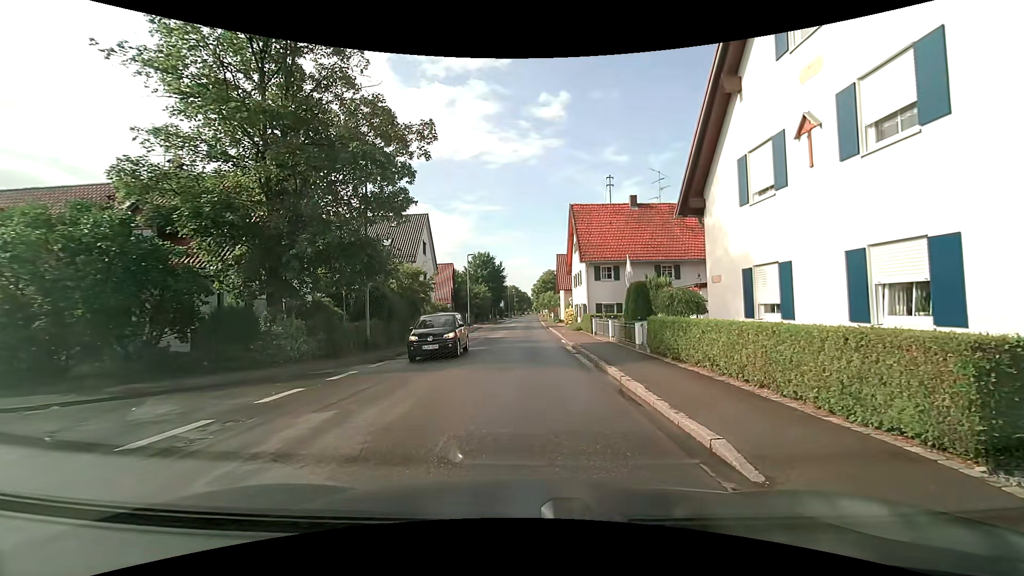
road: tertiary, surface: asphalt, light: Day
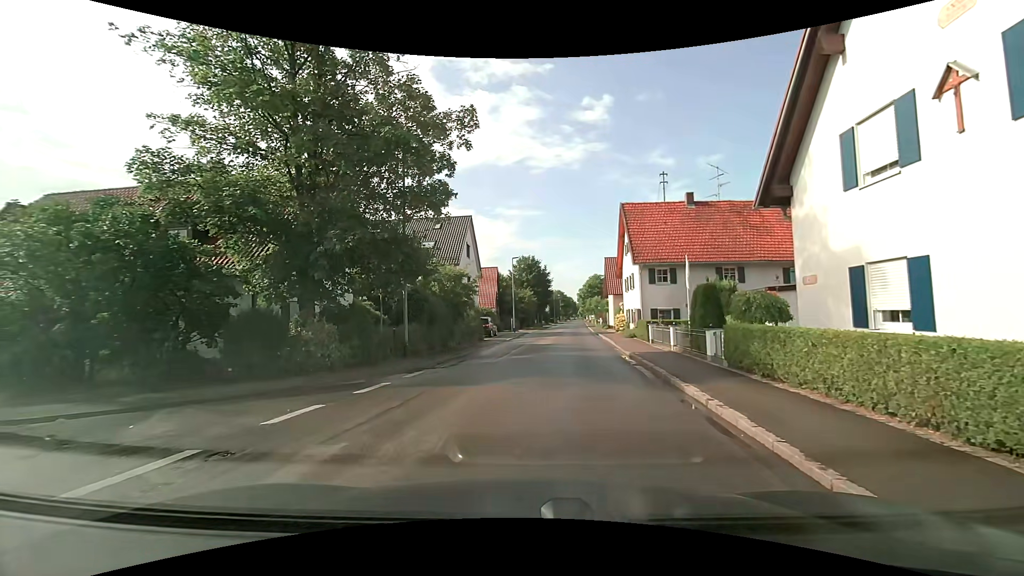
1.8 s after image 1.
(0.0, +1.8) m; -6°
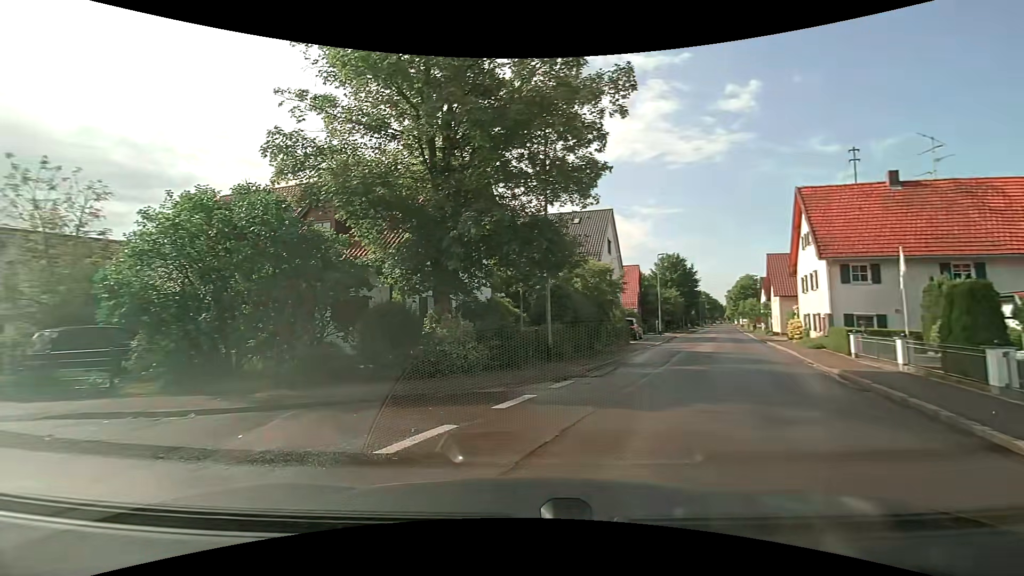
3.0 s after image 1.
(-0.3, +2.6) m; -14°
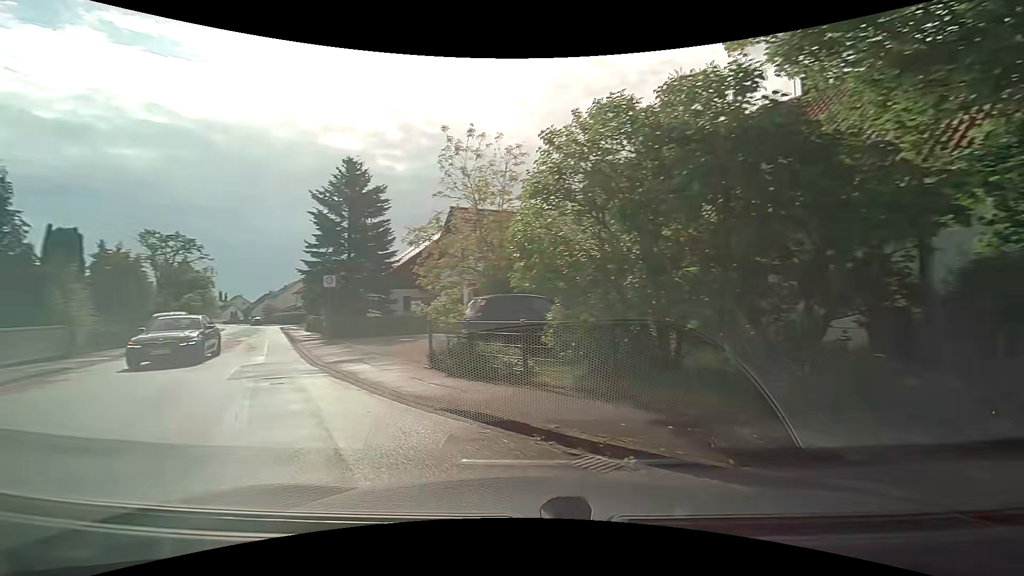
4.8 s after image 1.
(-2.3, +5.6) m; -42°
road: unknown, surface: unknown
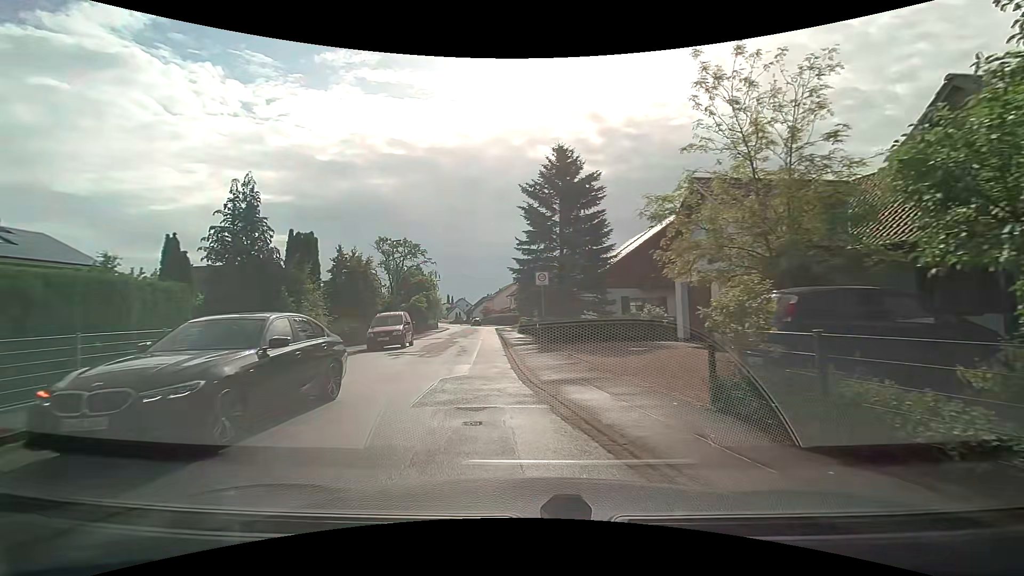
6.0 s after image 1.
(-1.2, +4.3) m; -26°
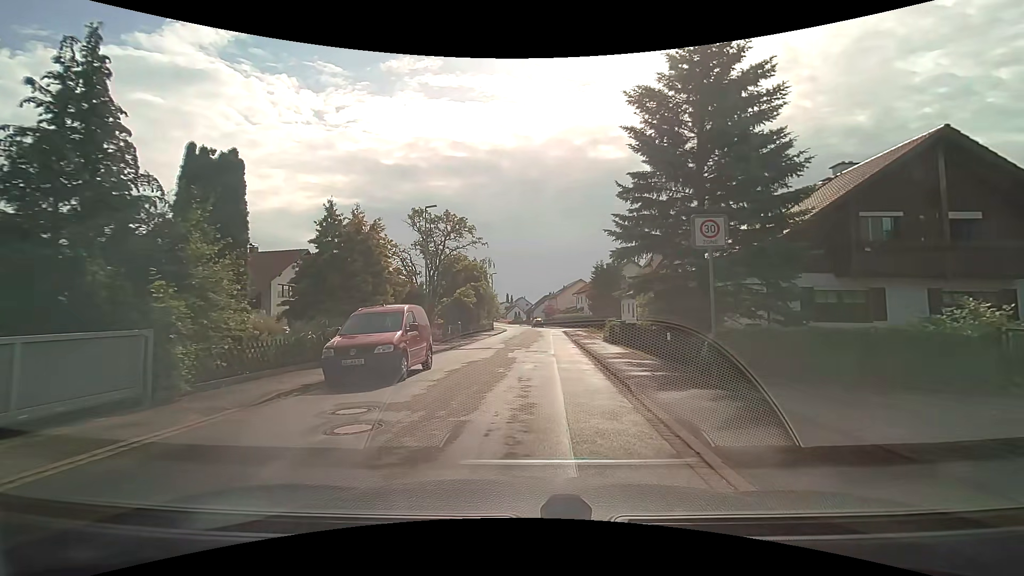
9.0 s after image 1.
(-1.7, +12.7) m; -9°
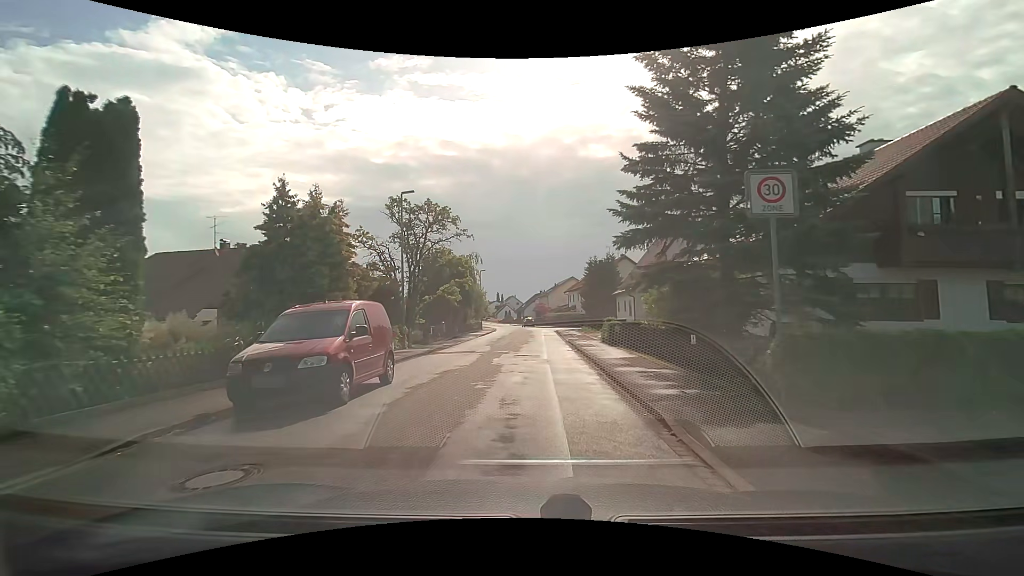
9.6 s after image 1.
(+0.1, +3.0) m; +2°
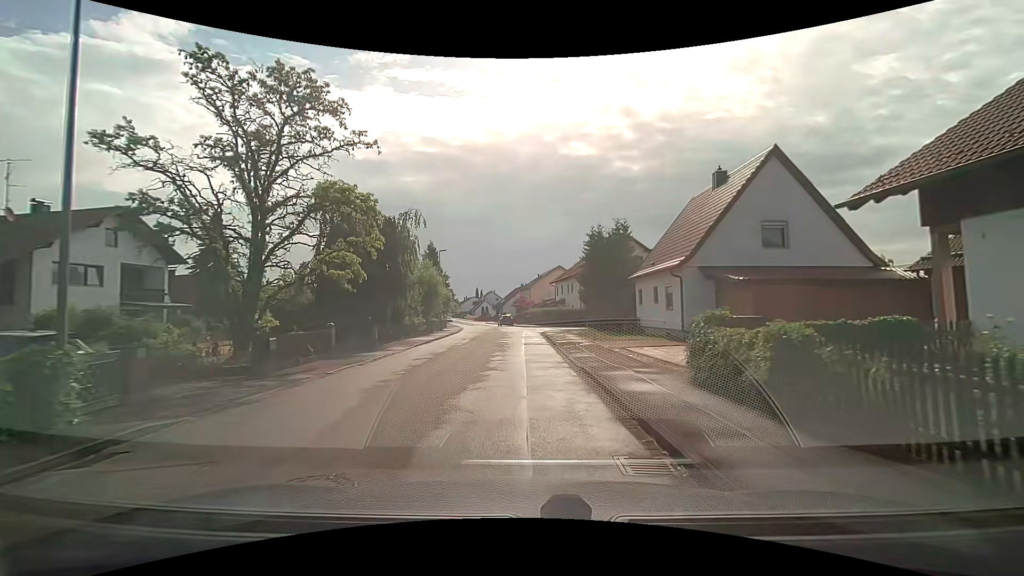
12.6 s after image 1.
(+0.3, +16.9) m; +1°
